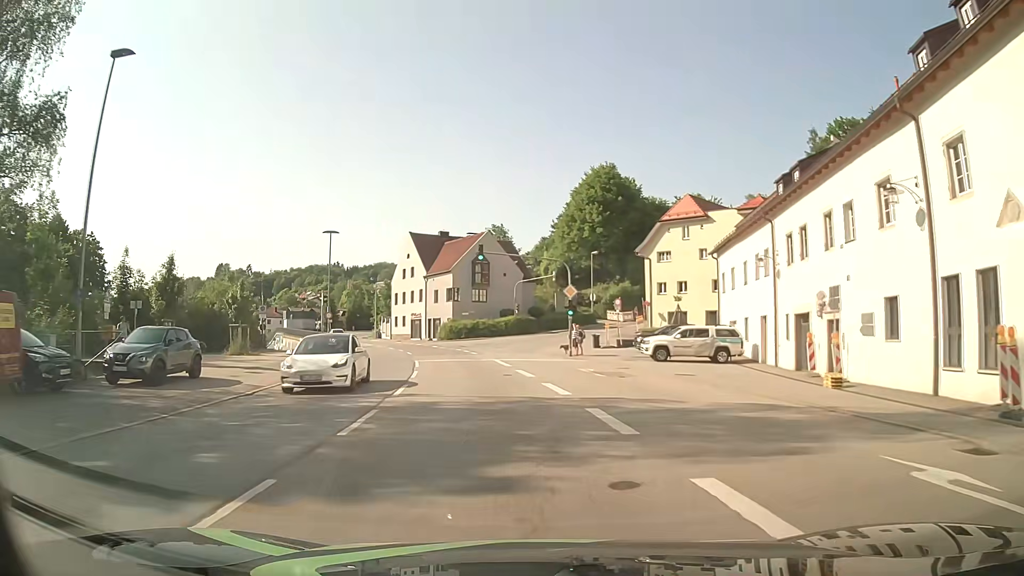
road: primary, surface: asphalt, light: Day
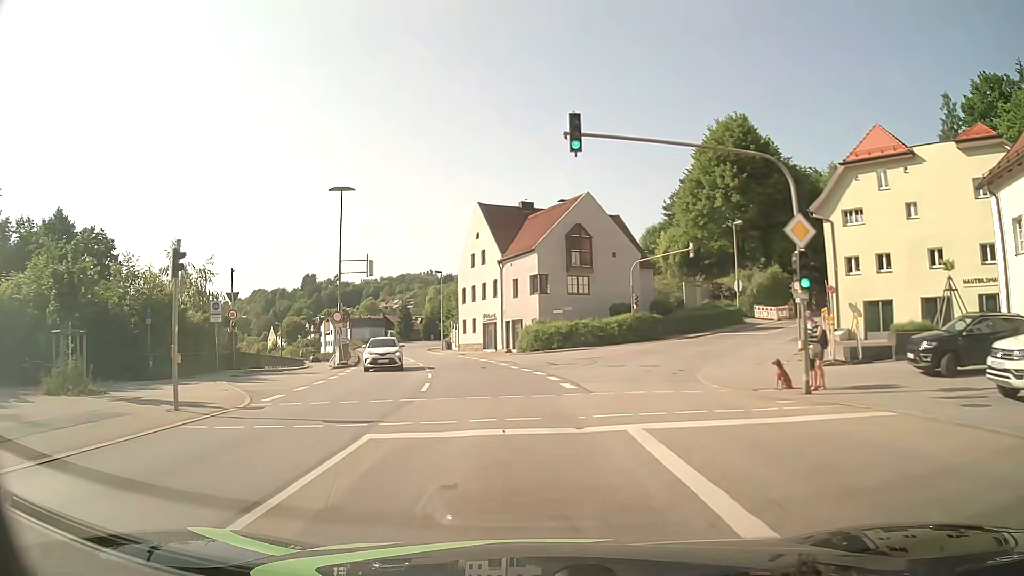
(-2.0, +22.4) m; -9°
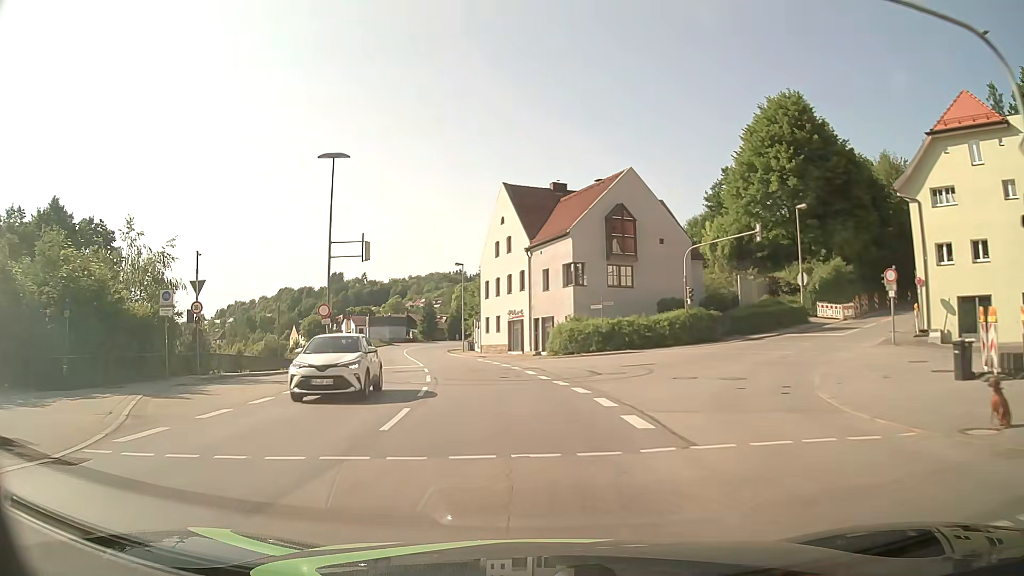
(-0.2, +7.5) m; -2°
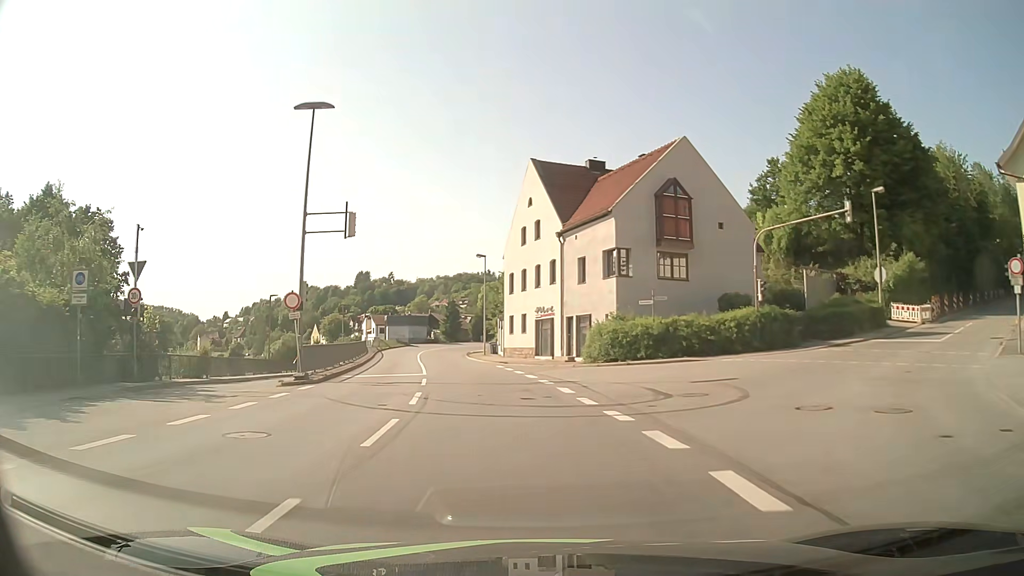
(-0.2, +7.5) m; -3°
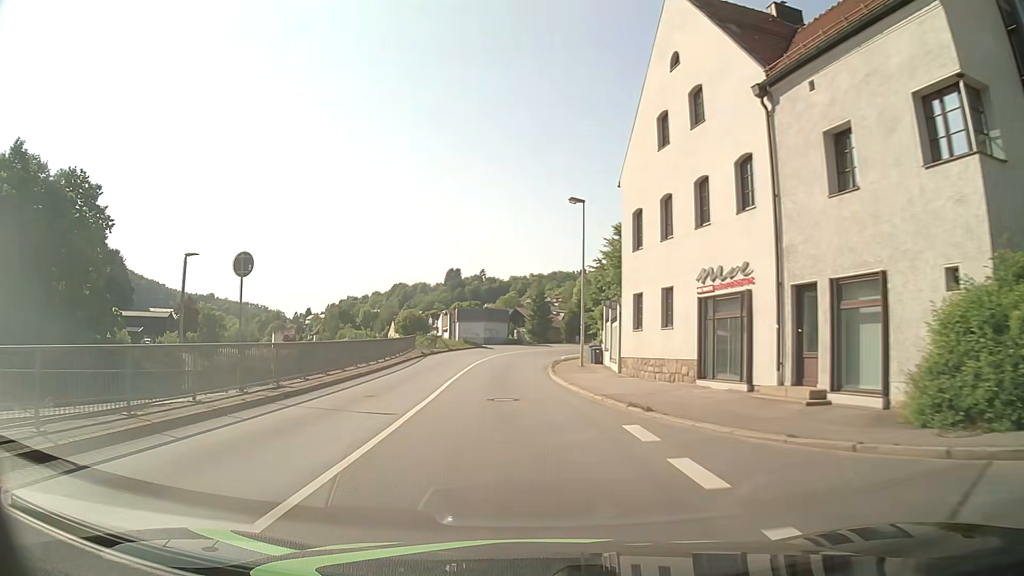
(-1.6, +22.5) m; -8°
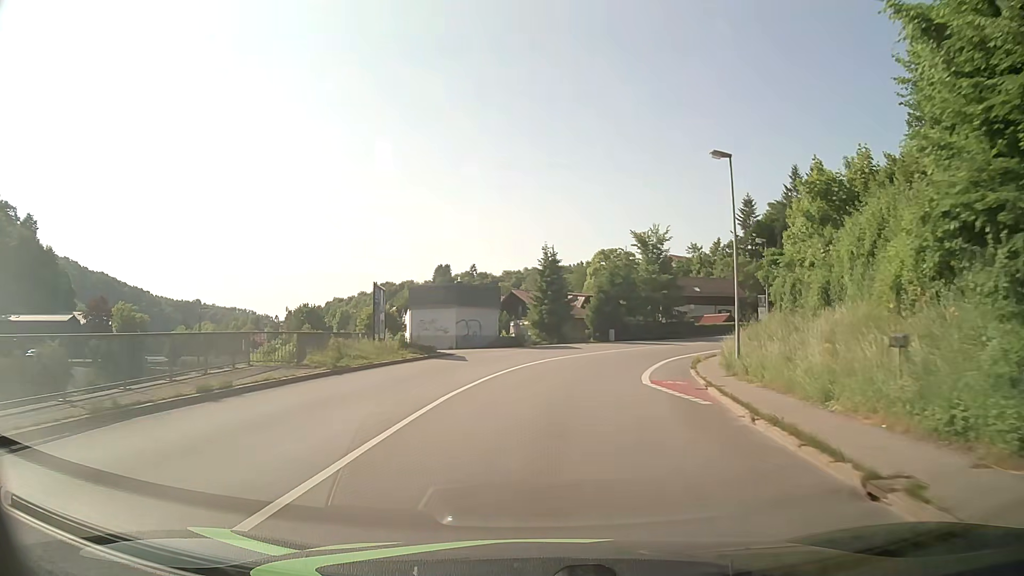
(-1.5, +37.9) m; 0°
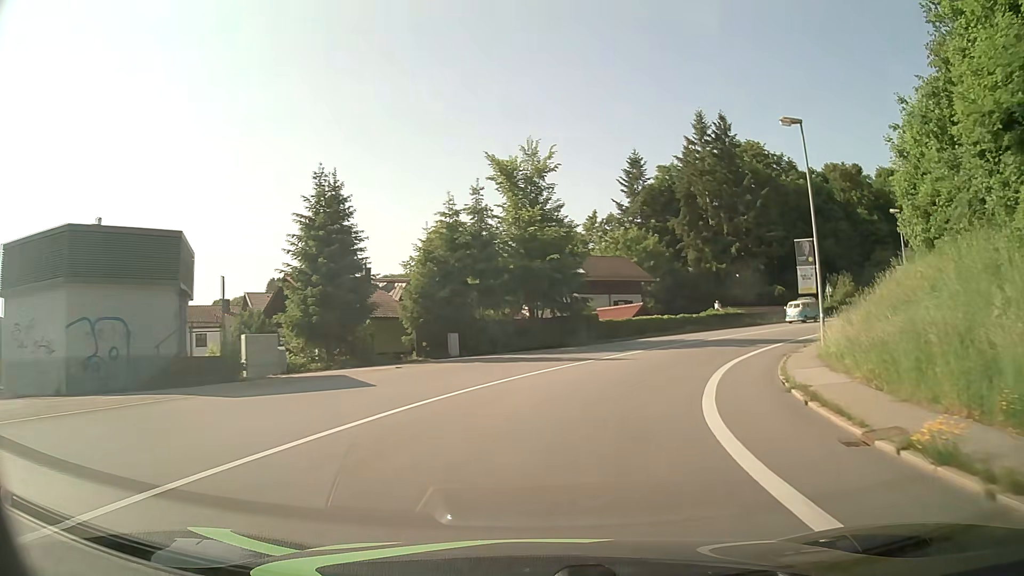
(+3.0, +30.1) m; +13°
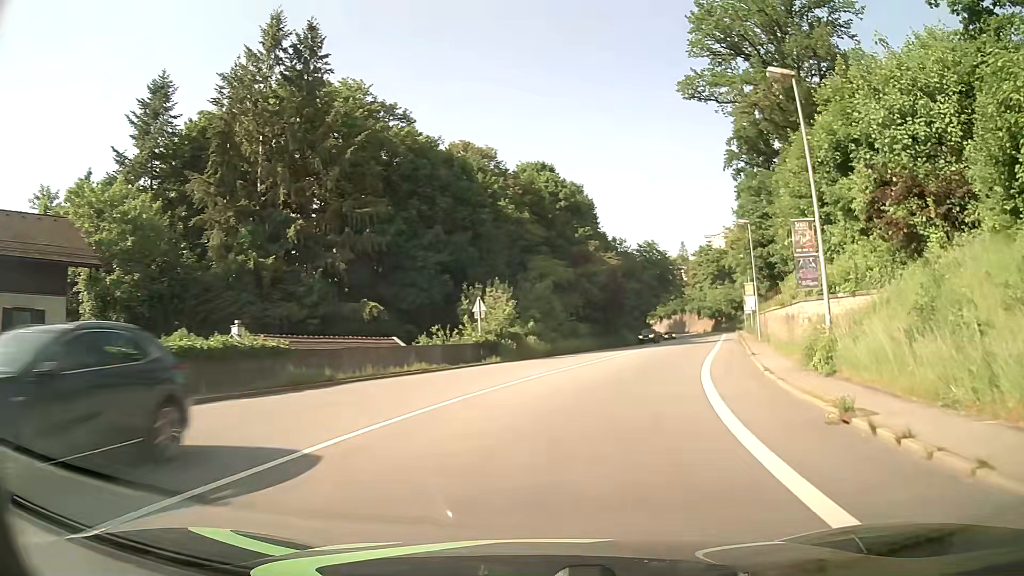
(+11.1, +34.8) m; +36°
(+1, +10) (+3, +20) (+5, +29) (+8, +39) (+11, +48) (+14, +58) (+17, +68) (+20, +77) (+23, +87) (+26, +96) m
